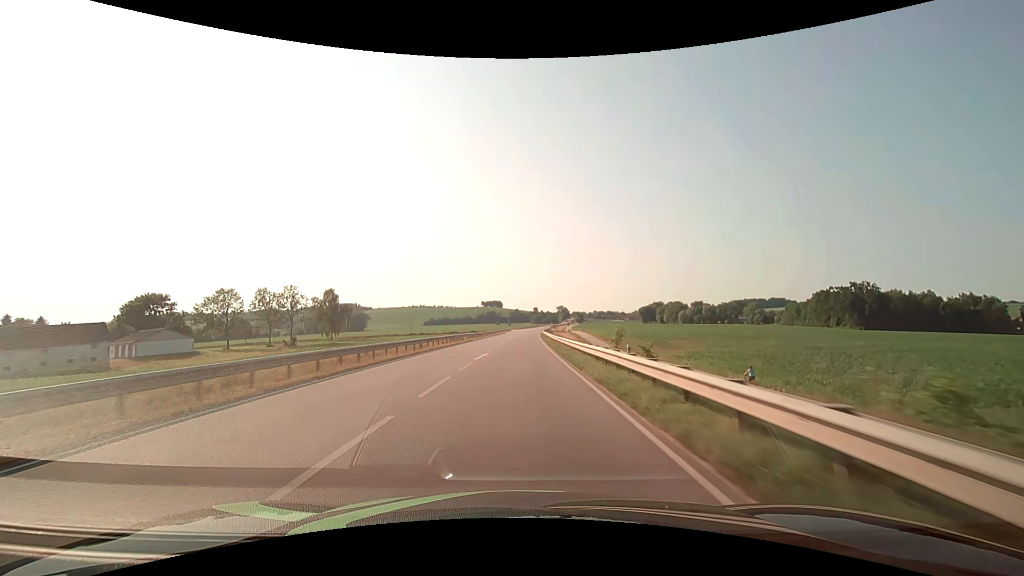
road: secondary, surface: asphalt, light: Day
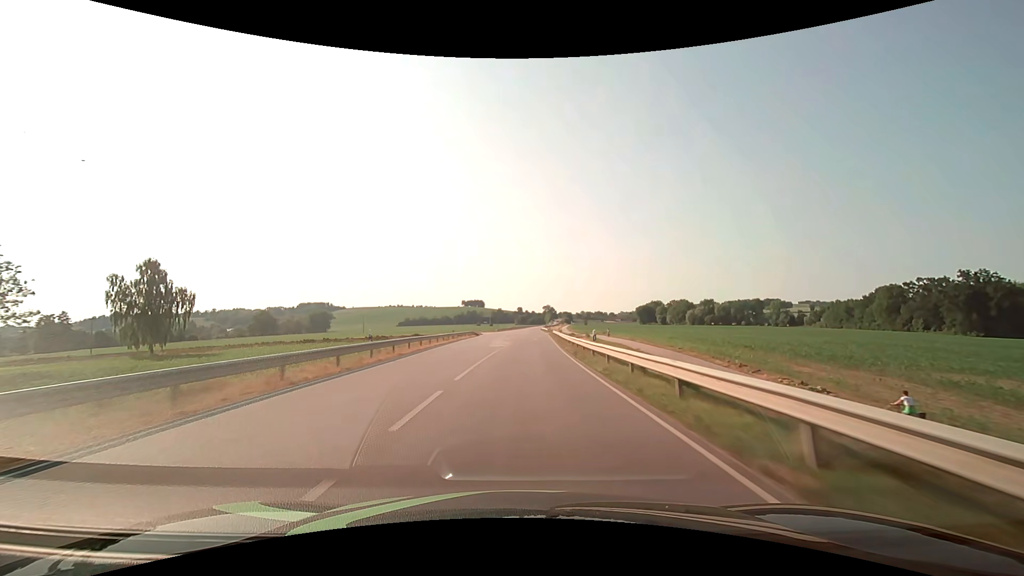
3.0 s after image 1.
(+1.2, +76.2) m; +2°
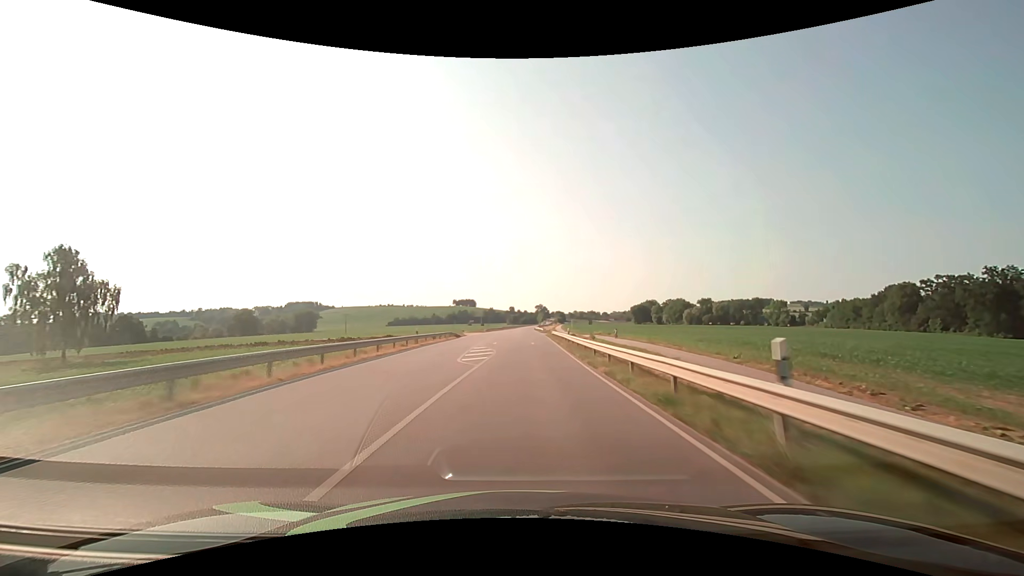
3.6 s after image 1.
(+0.1, +15.4) m; +1°
(0, +10) (0, +20) (0, +30) (+1, +40) (+1, +50) (+1, +60) (+2, +70) (+2, +80) (+2, +90) (+3, +100) m
